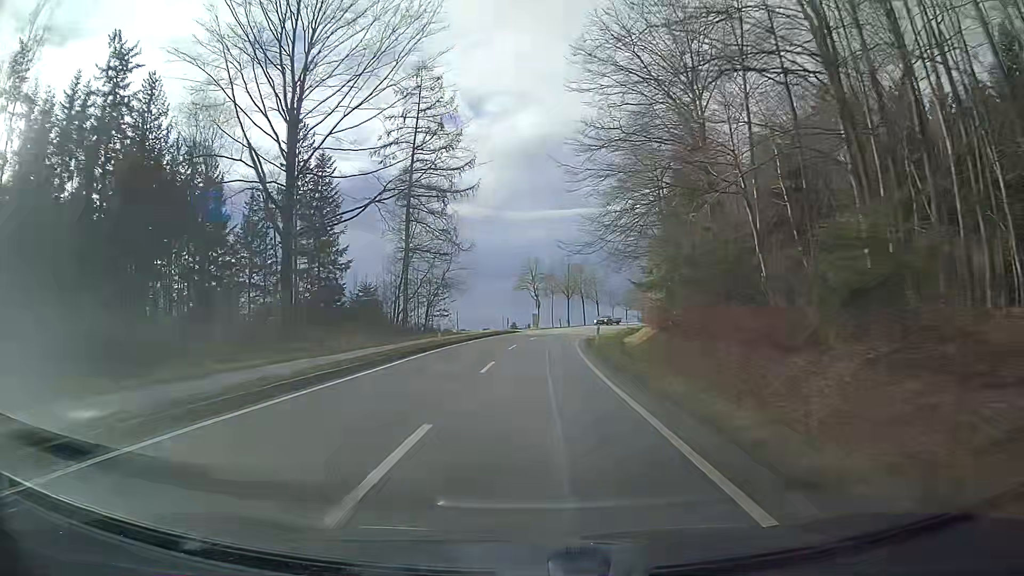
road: tertiary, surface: asphalt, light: Day
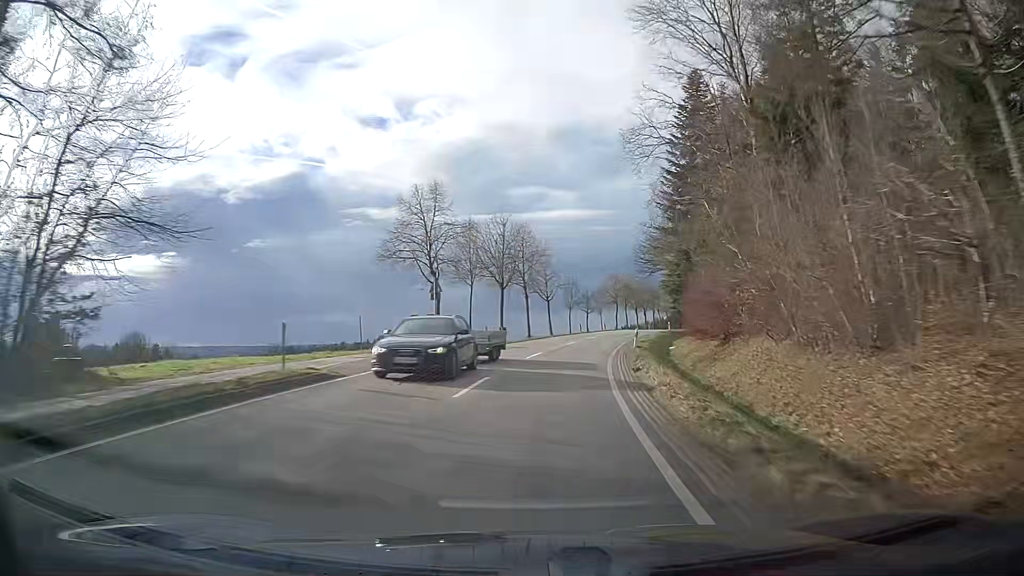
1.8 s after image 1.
(+1.9, +41.3) m; +7°
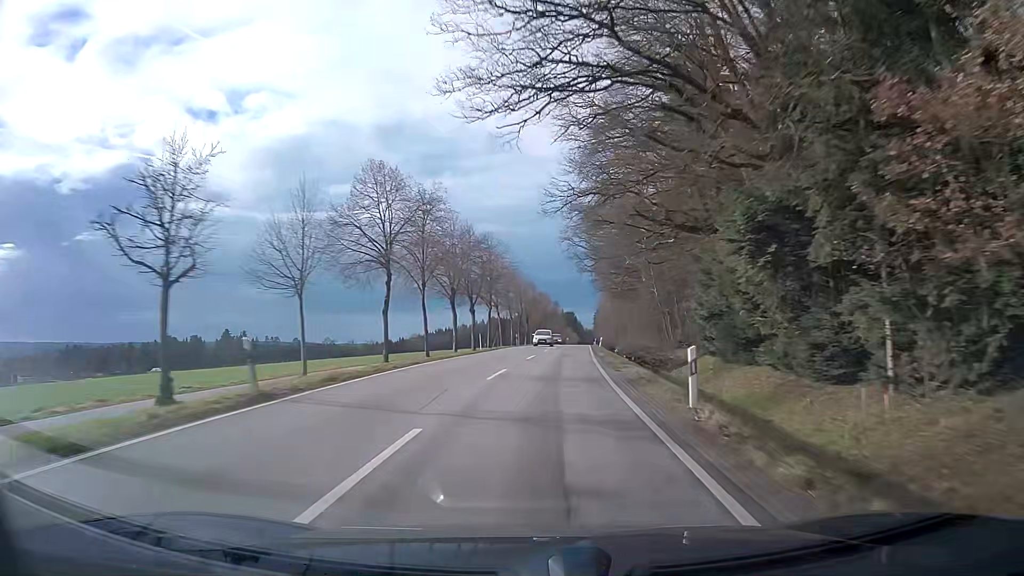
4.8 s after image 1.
(+9.7, +66.7) m; +15°
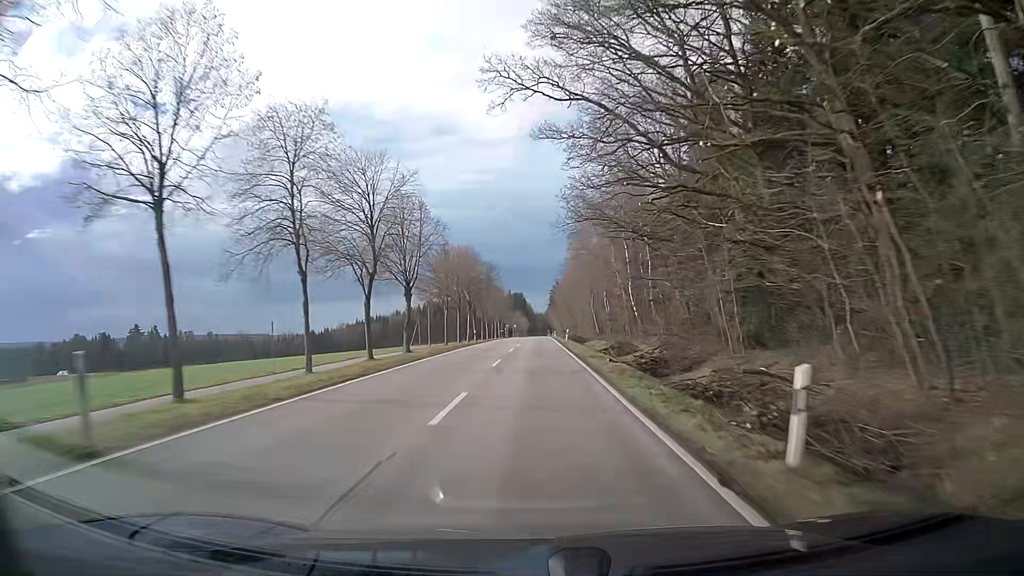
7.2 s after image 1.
(+2.6, +55.6) m; +4°
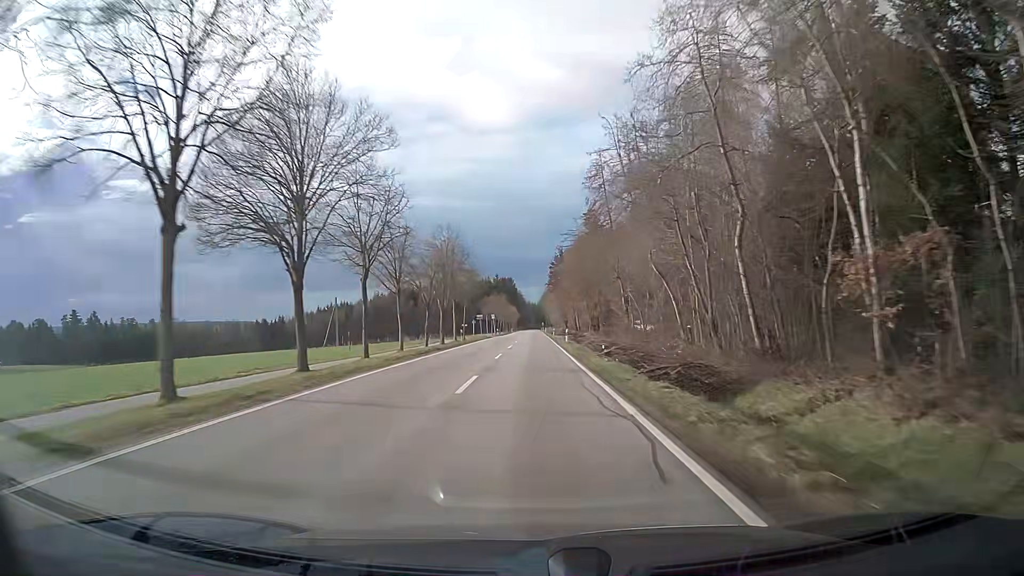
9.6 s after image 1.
(+0.3, +56.9) m; +1°
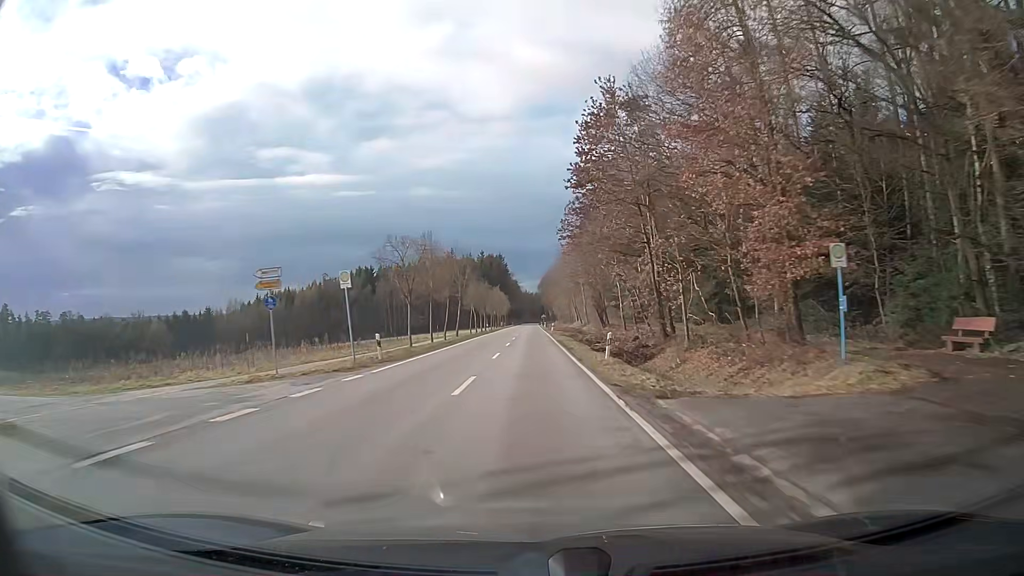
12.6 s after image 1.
(+0.1, +72.6) m; 0°
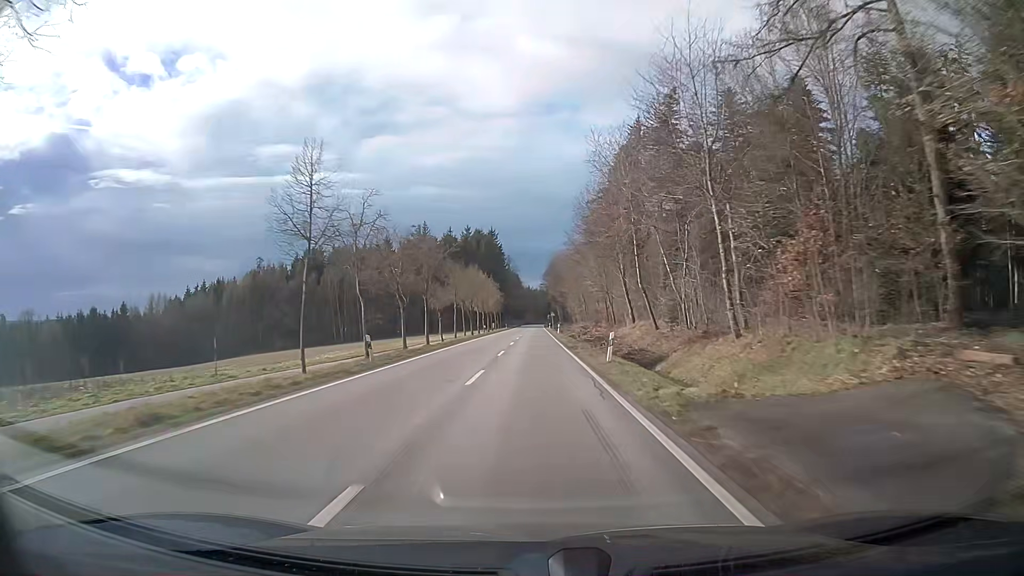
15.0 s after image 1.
(0.0, +58.6) m; 0°
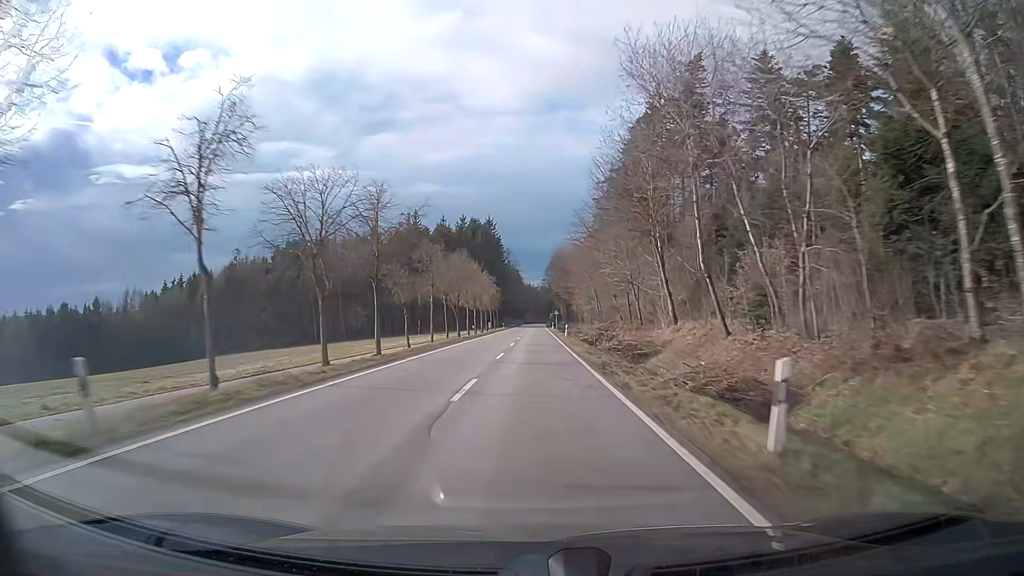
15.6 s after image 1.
(0.0, +14.7) m; 0°
(0, +10) (0, +20) (0, +30) (0, +40) (0, +50) (0, +60) (0, +70) (0, +80) (0, +90) (0, +100) m
